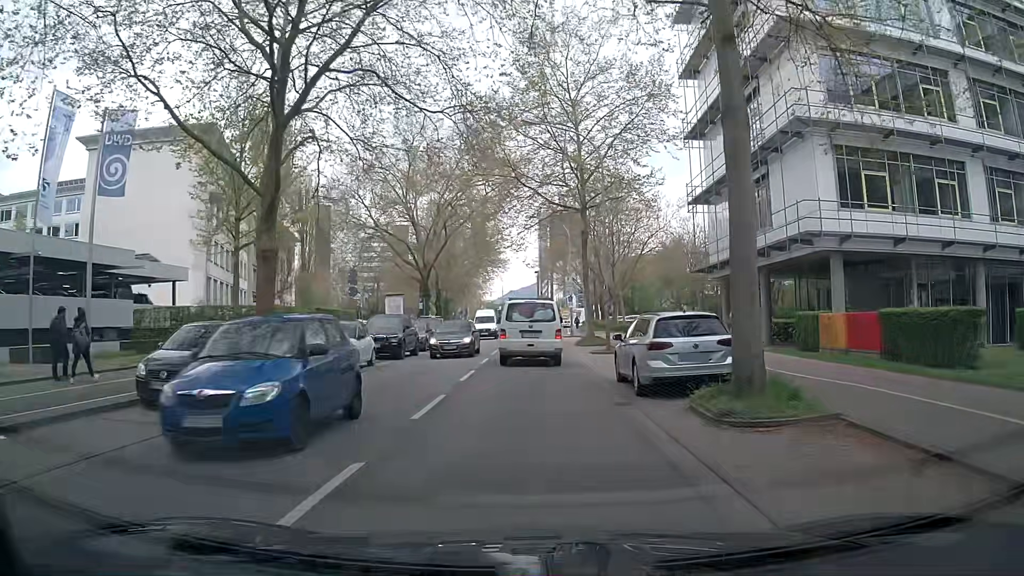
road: secondary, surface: asphalt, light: Day
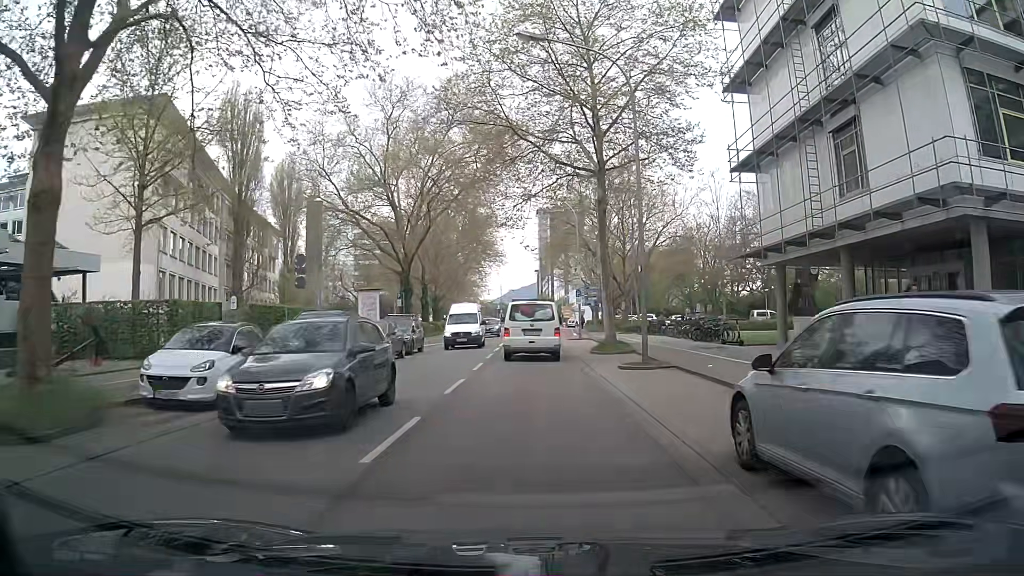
(-0.2, +9.0) m; +2°
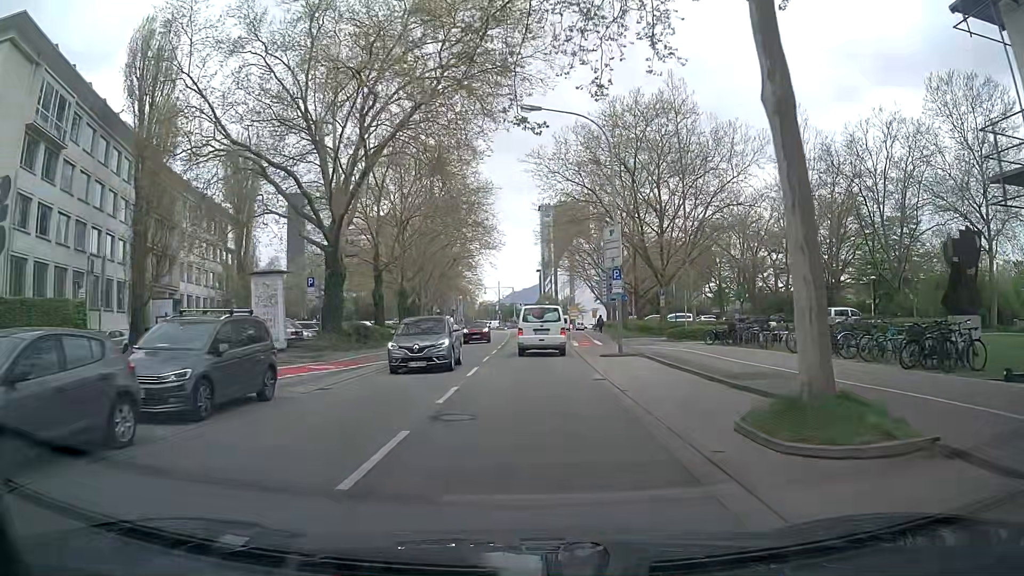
(-1.0, +19.2) m; -3°
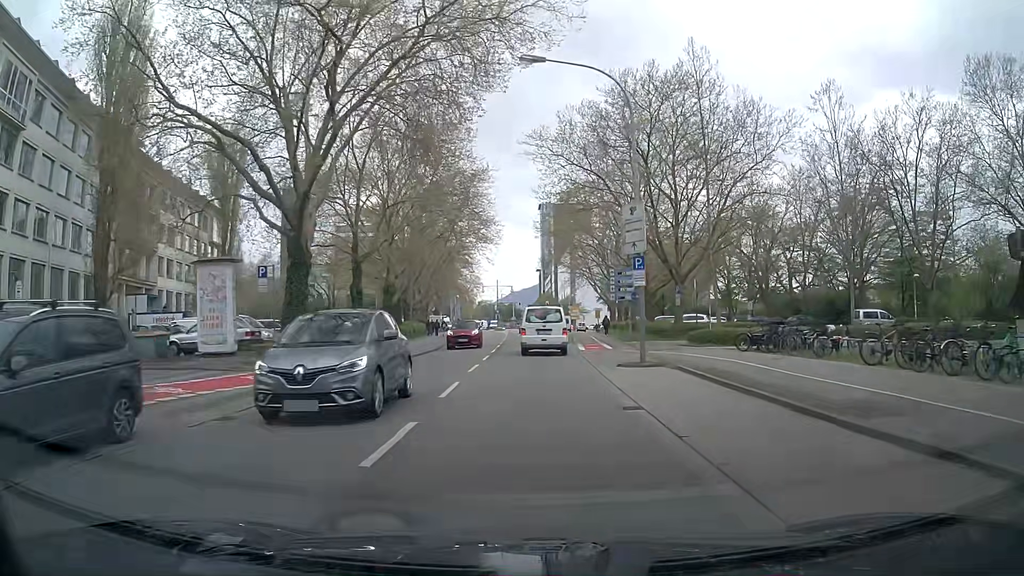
(0.0, +5.2) m; 0°
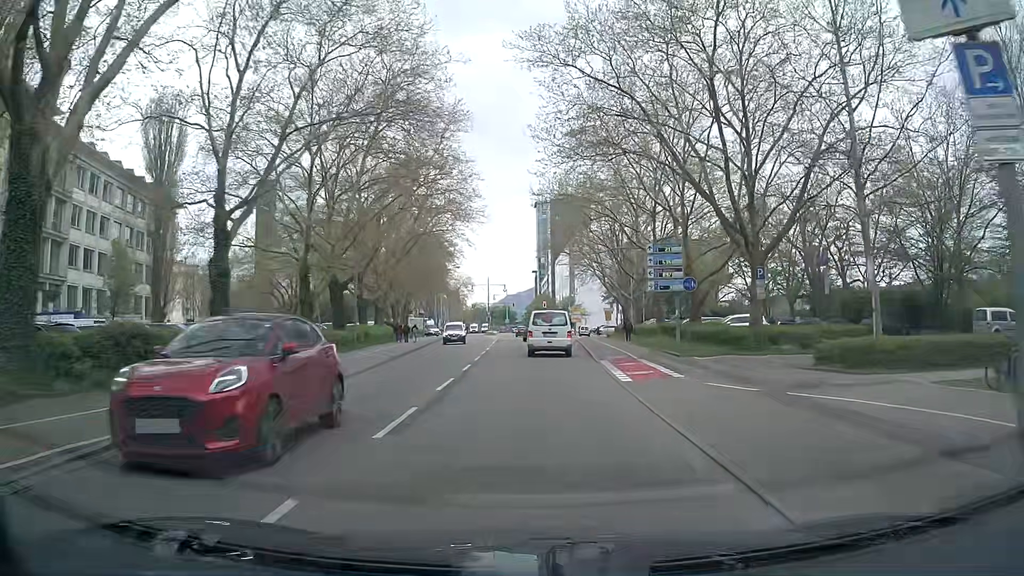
(+0.2, +16.4) m; +1°
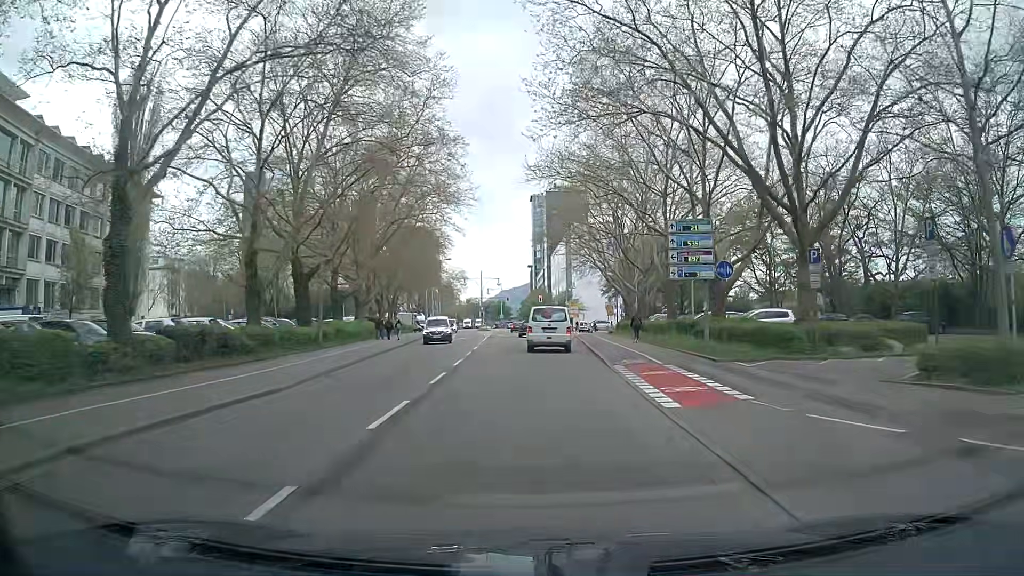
(0.0, +5.7) m; 0°
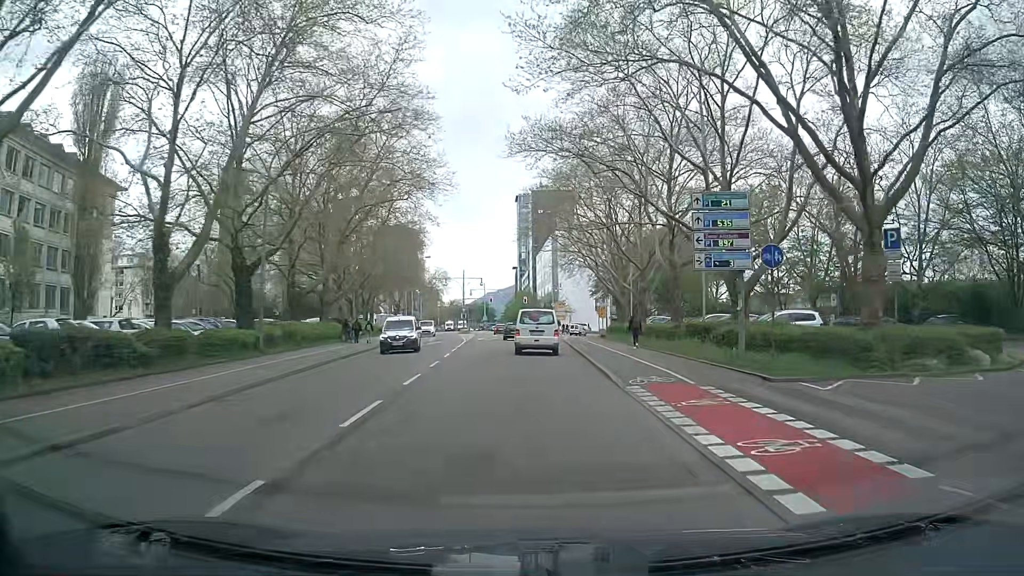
(+0.1, +5.8) m; +1°
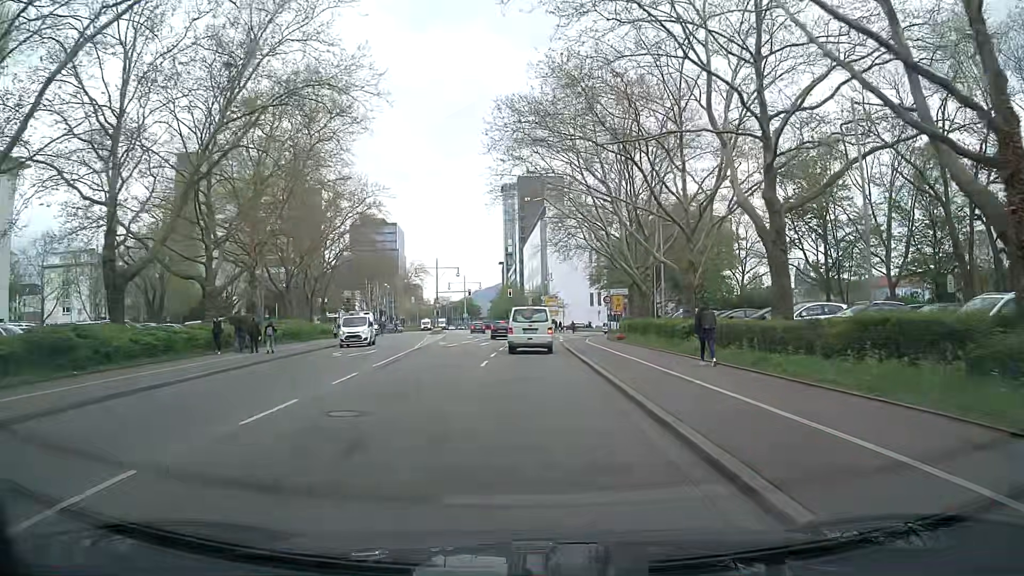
(+0.4, +18.1) m; +2°
